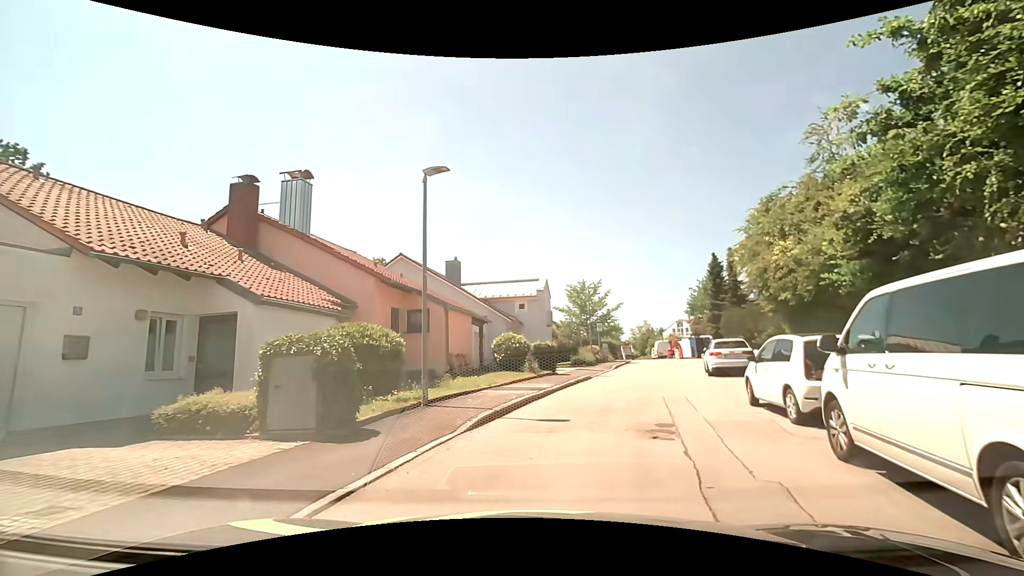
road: residential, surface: asphalt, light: Day
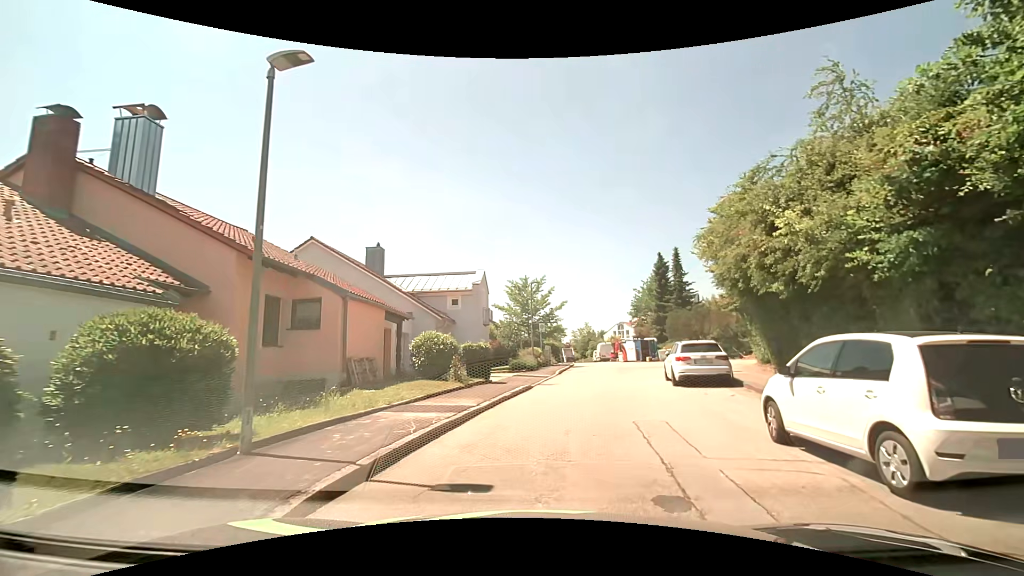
(+0.3, +4.2) m; +7°
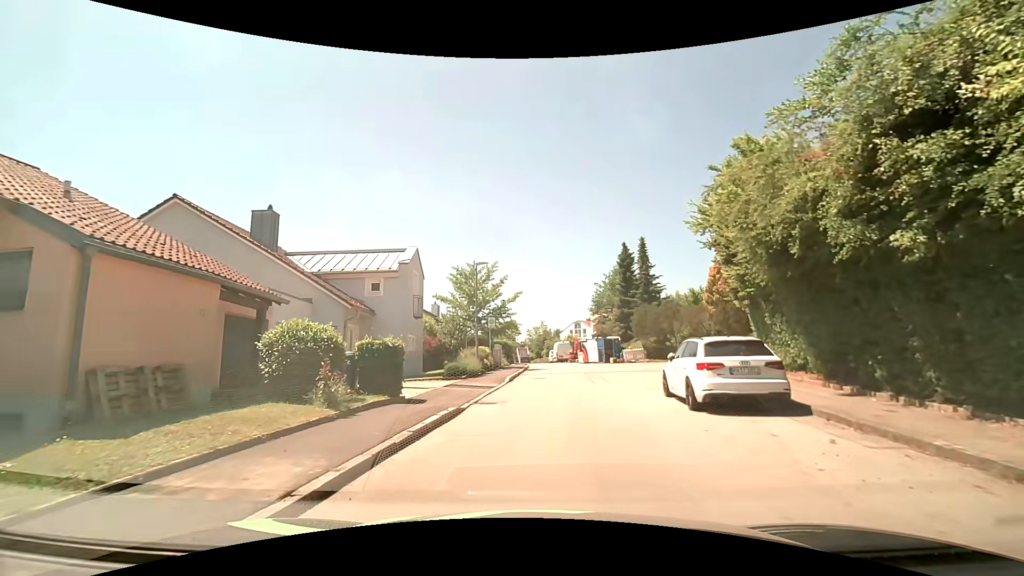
(+0.4, +6.6) m; +5°
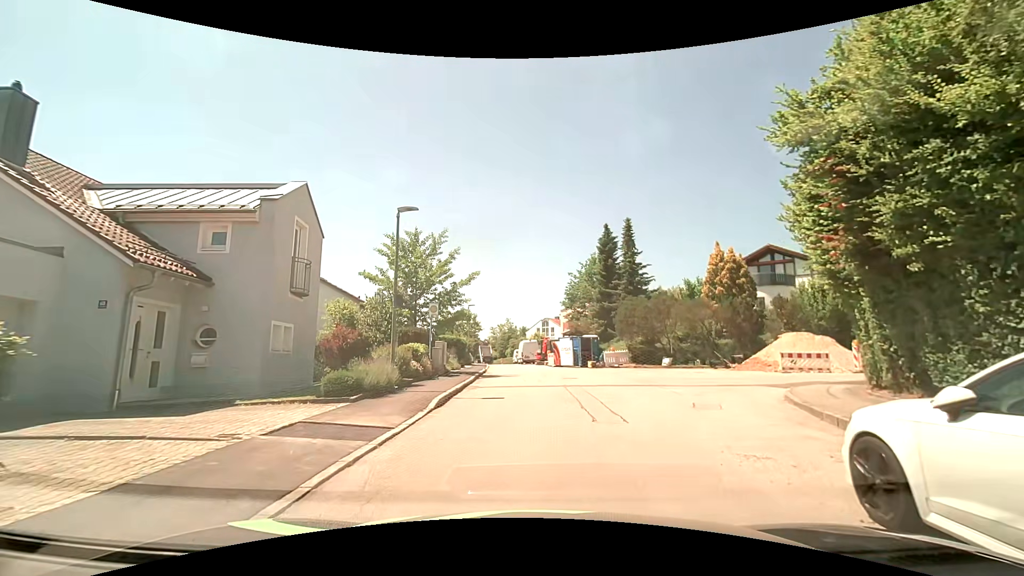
(+0.3, +8.9) m; +4°
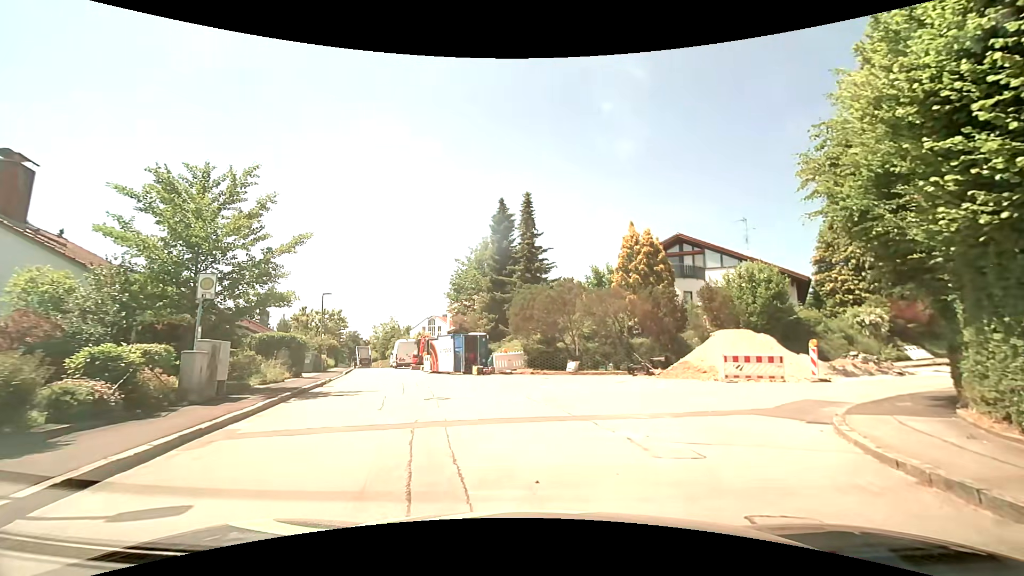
(+0.8, +8.4) m; +12°
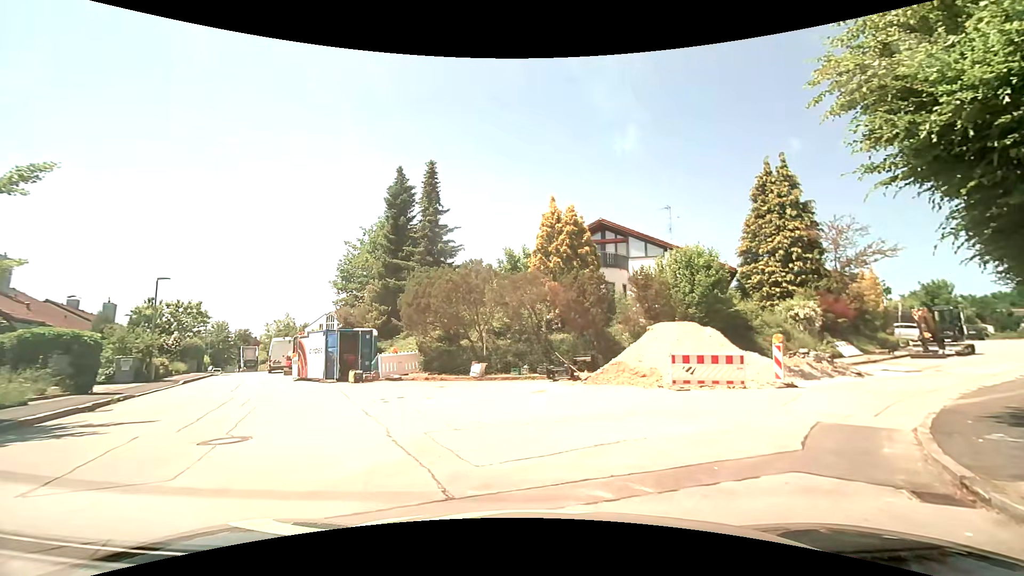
(+0.4, +5.5) m; +10°
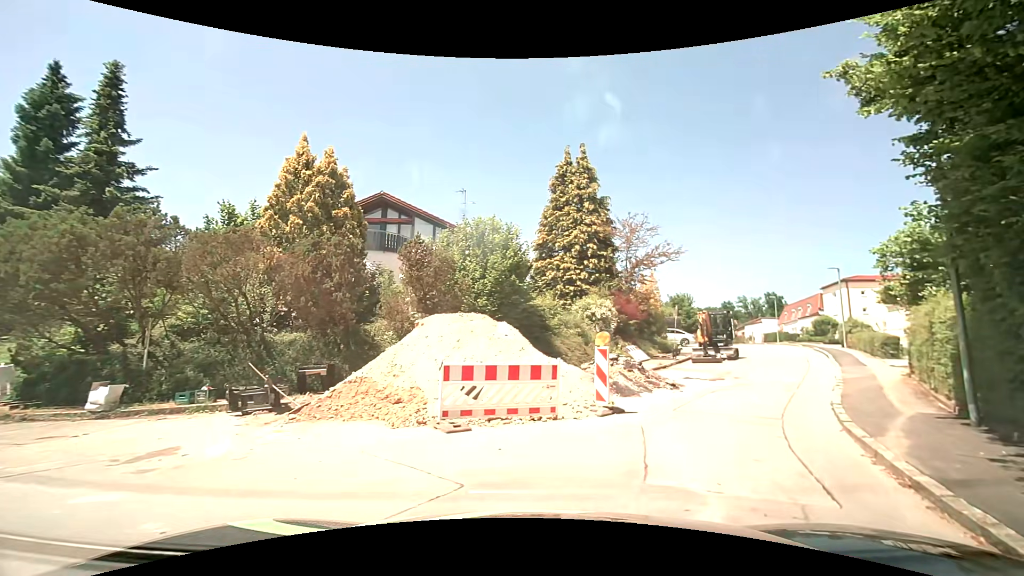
(+1.3, +6.9) m; +23°
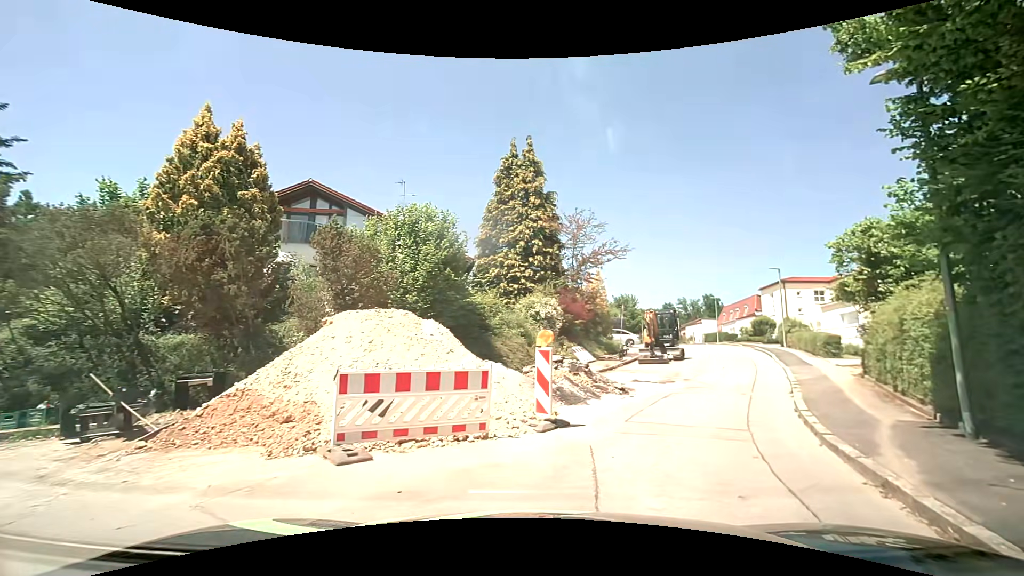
(+0.1, +1.8) m; +6°
(+2, +10) (+6, +19) (+10, +28) (+14, +37) (+16, +47) (+18, +57) (+19, +67) (+18, +77) (+16, +87) (+13, +96) m
